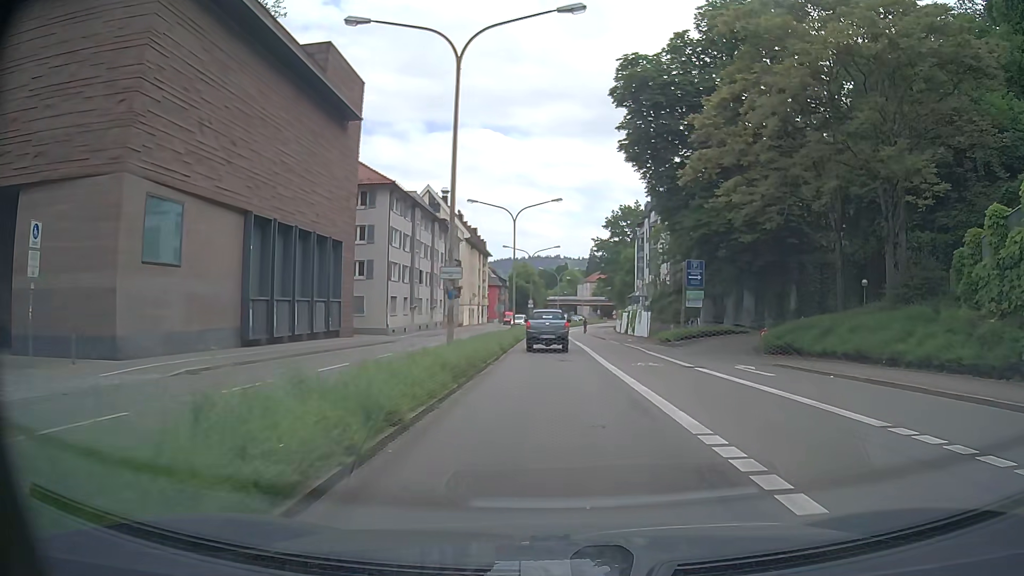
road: primary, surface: asphalt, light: Day
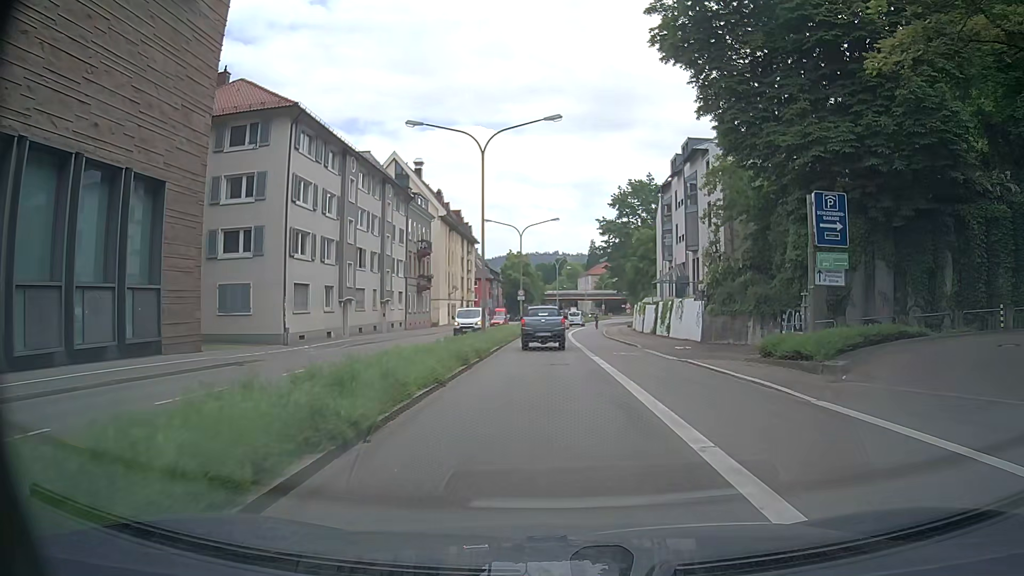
(+0.1, +20.0) m; 0°
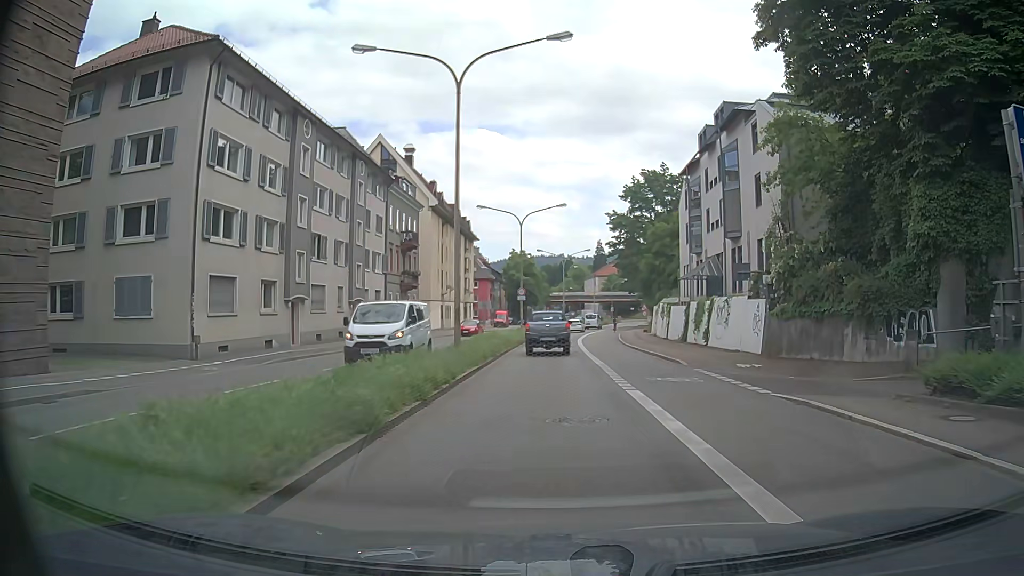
(0.0, +9.4) m; -1°
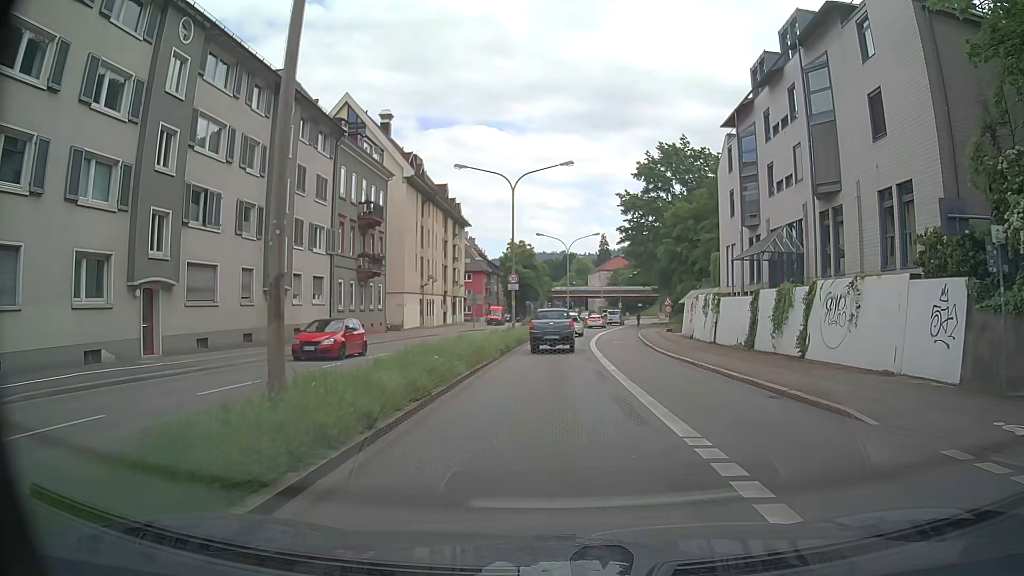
(+0.1, +13.2) m; 0°
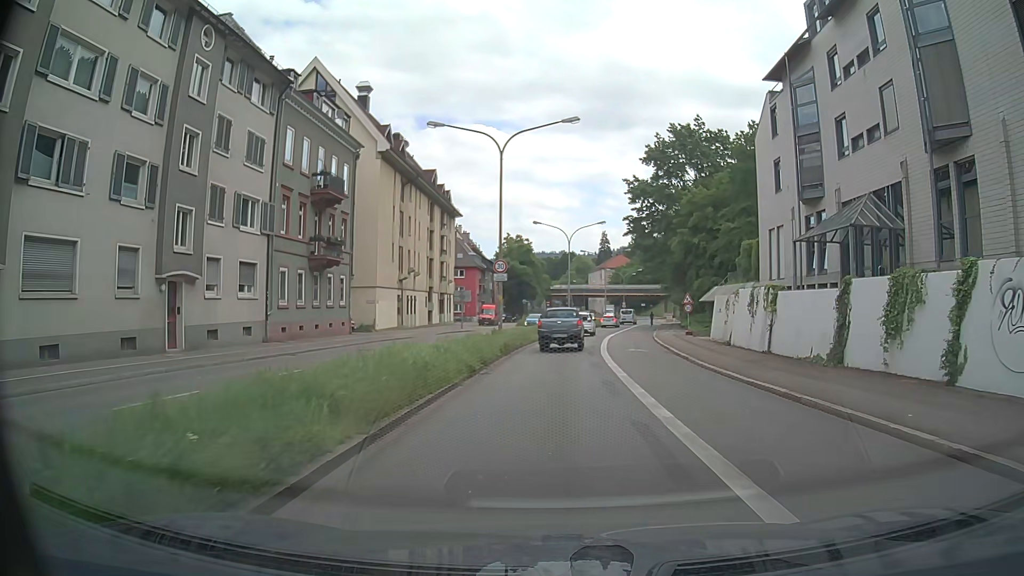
(+0.1, +8.8) m; -1°
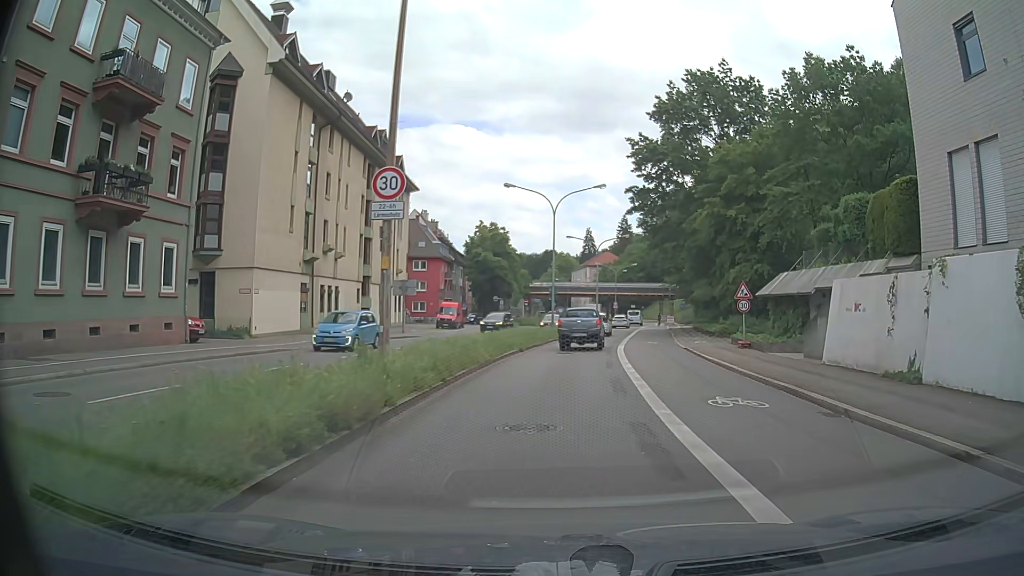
(+0.6, +18.2) m; +3°
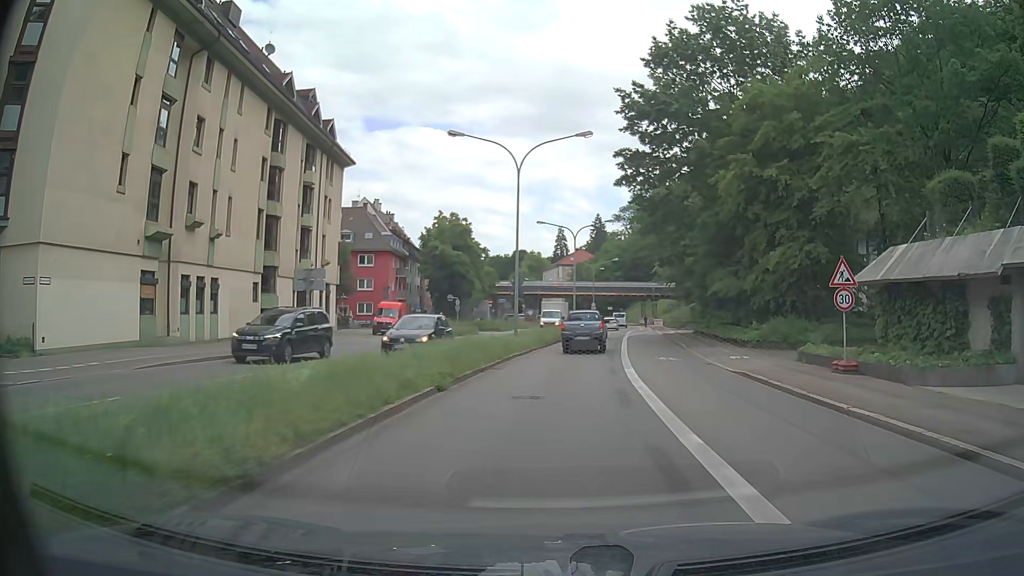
(+0.3, +13.5) m; +2°
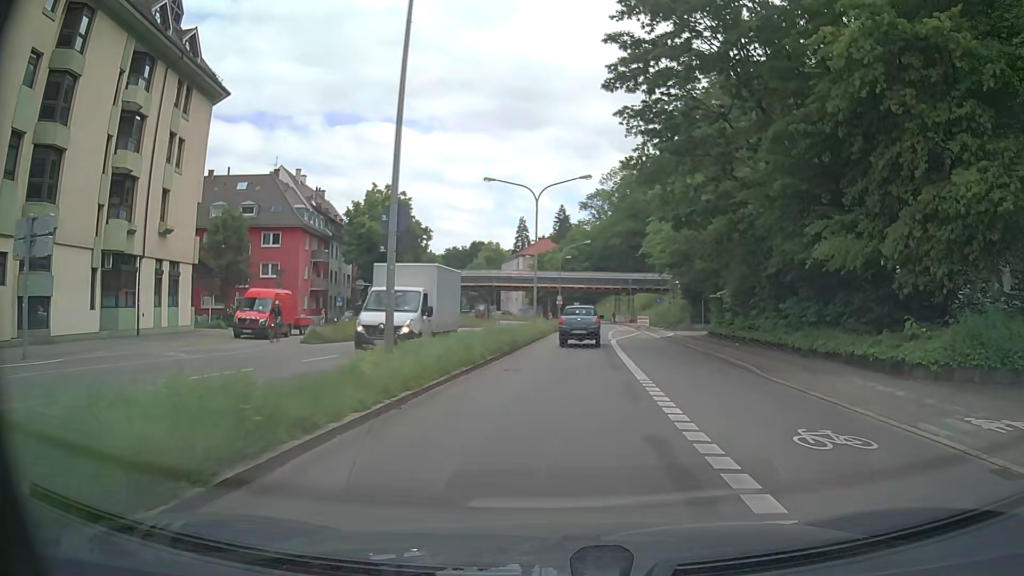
(+0.6, +17.8) m; +3°
(0, +10) (+1, +20) (+1, +30) (+2, +40) (+3, +50) (+4, +60) (+5, +70) (+5, +80) (+5, +90) (+5, +100) m
